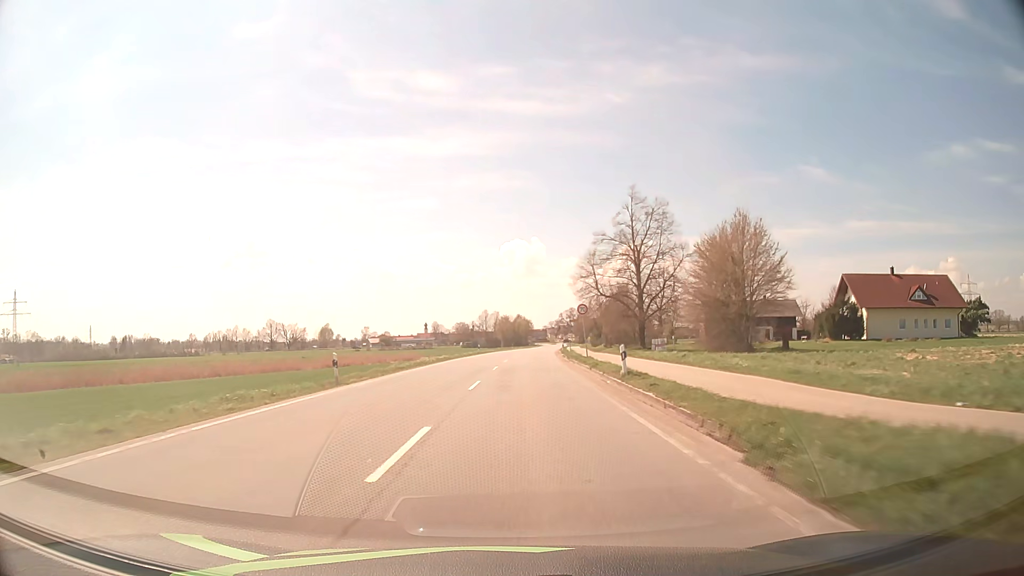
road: secondary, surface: asphalt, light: Day
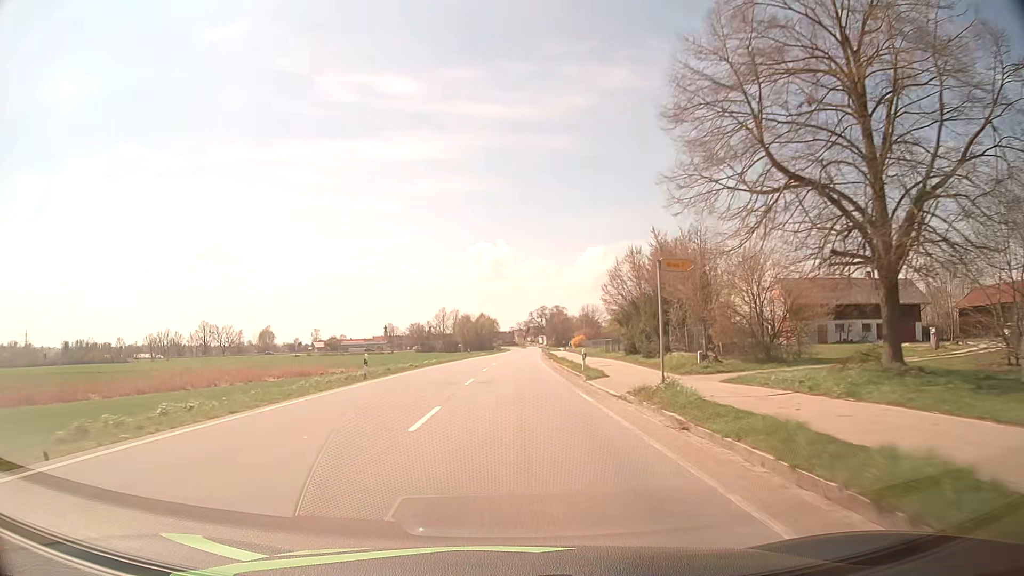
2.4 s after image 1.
(+1.3, +43.8) m; +3°
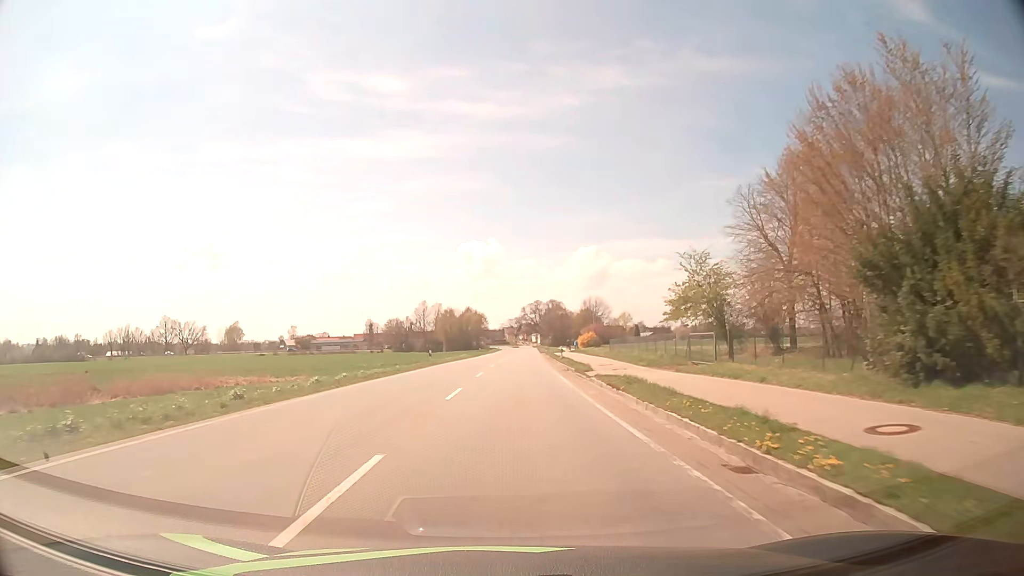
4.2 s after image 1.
(+0.2, +30.4) m; +1°
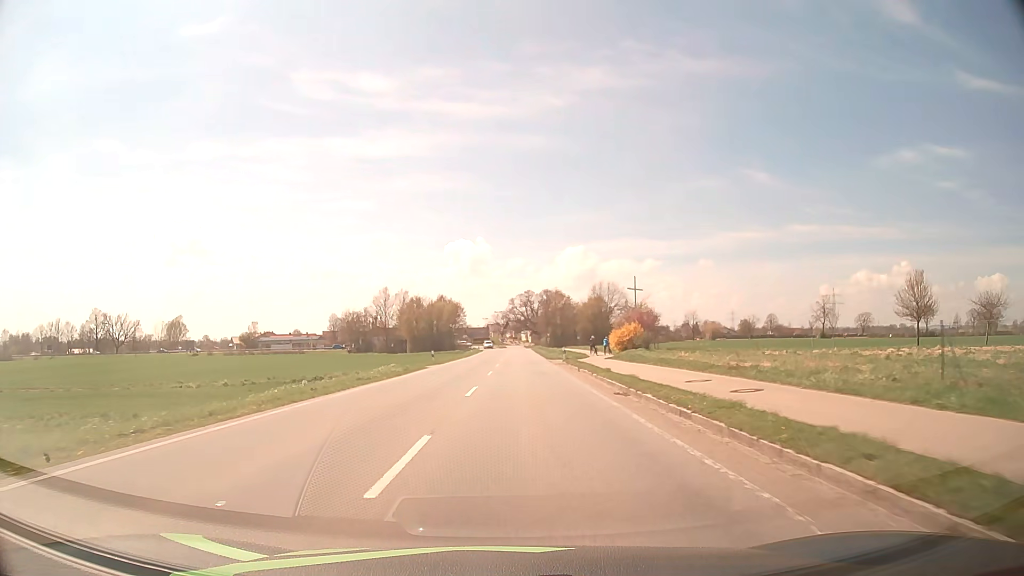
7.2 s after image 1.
(+0.4, +46.6) m; +1°
